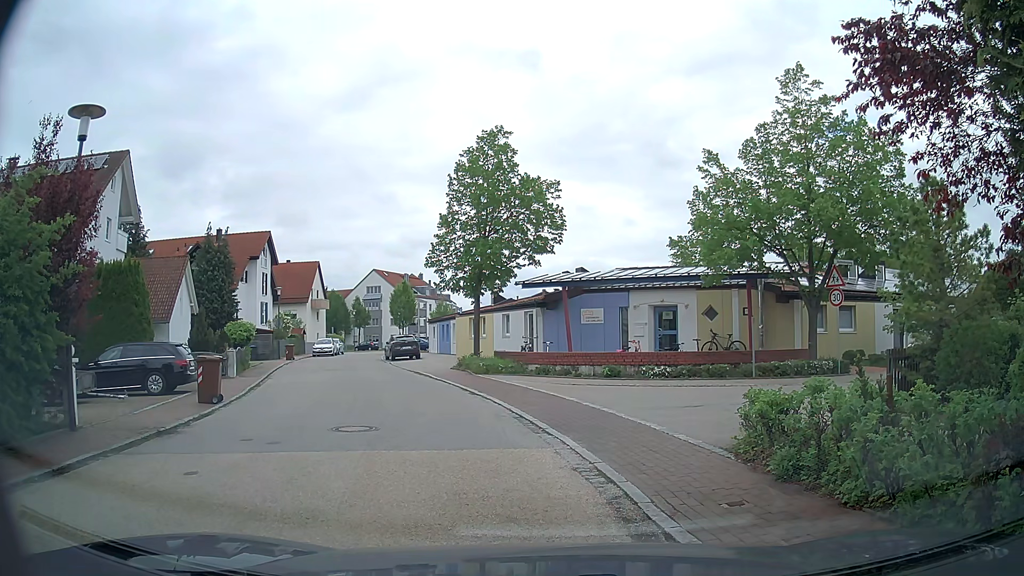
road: residential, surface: asphalt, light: Day
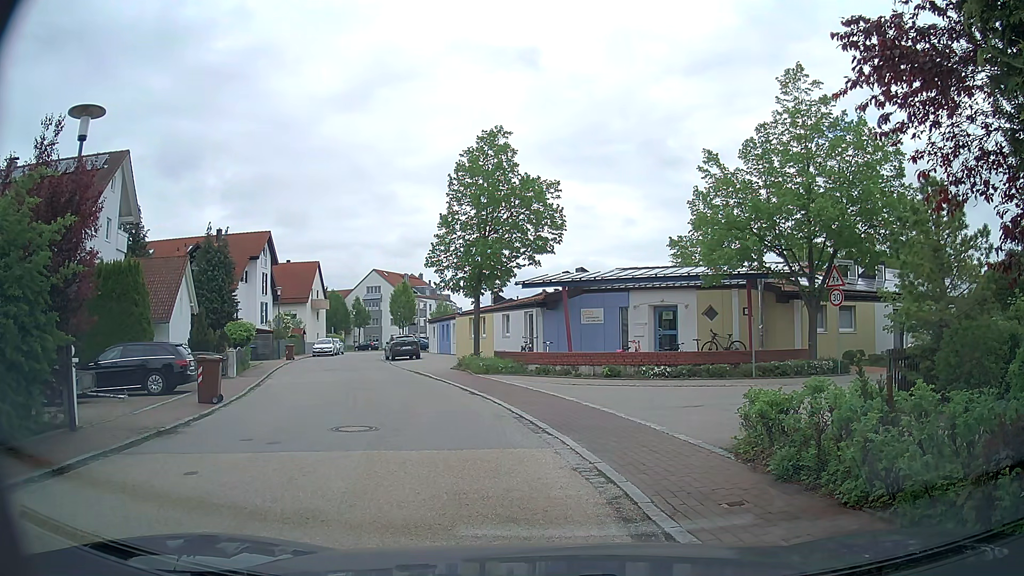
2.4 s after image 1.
(0.0, 0.0) m; 0°
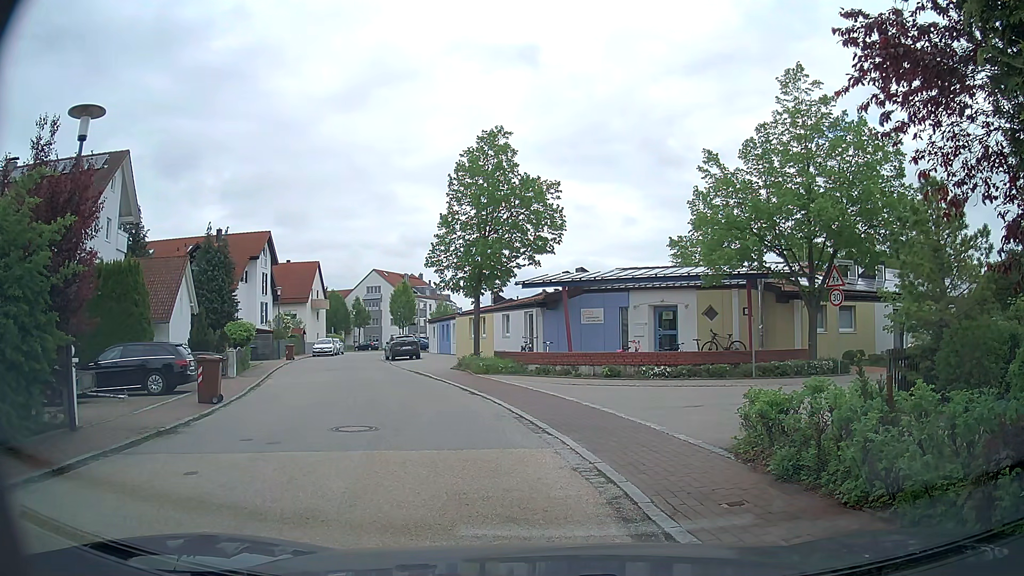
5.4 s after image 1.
(0.0, 0.0) m; 0°
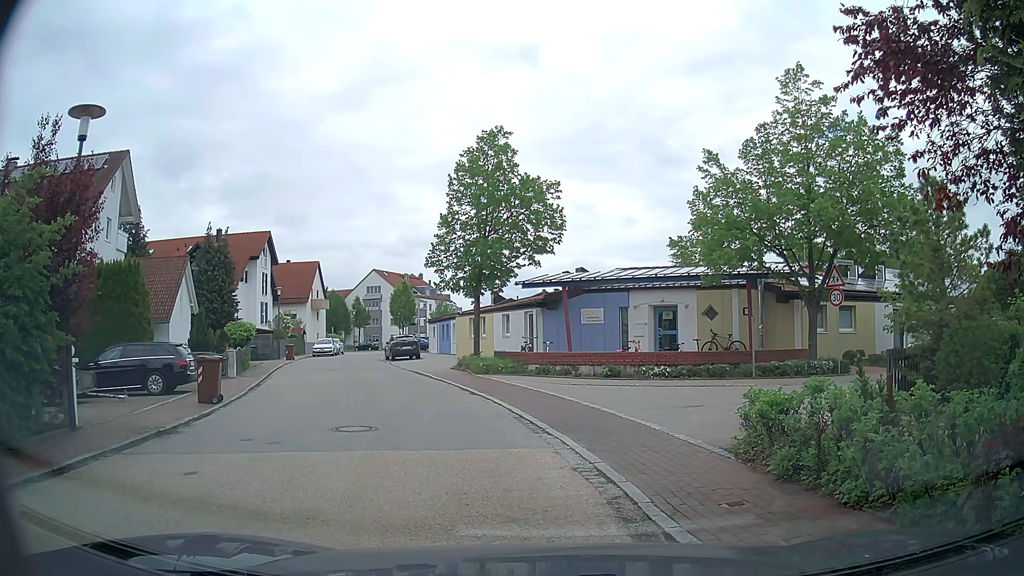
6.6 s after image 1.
(0.0, 0.0) m; 0°
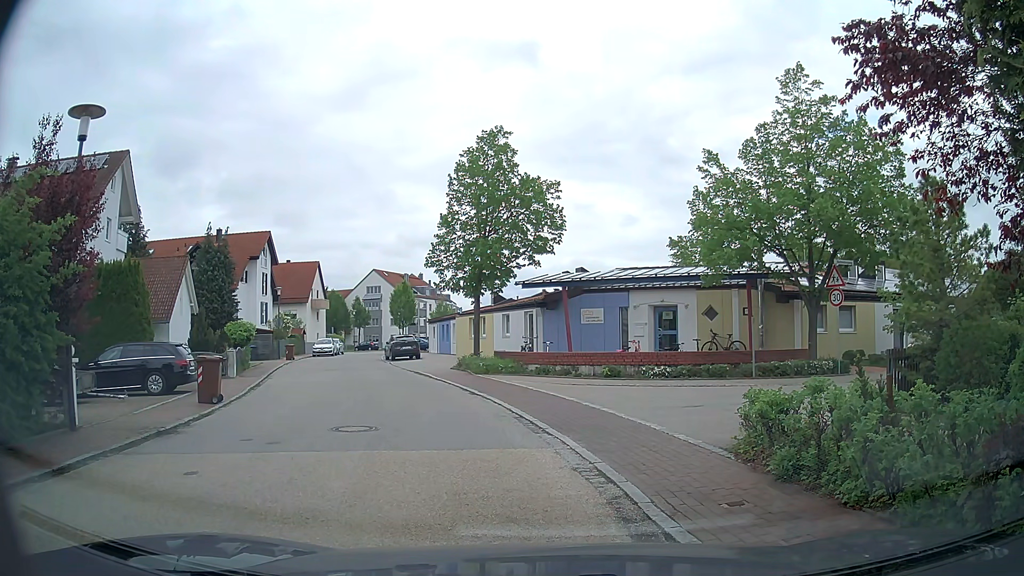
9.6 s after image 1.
(0.0, 0.0) m; 0°
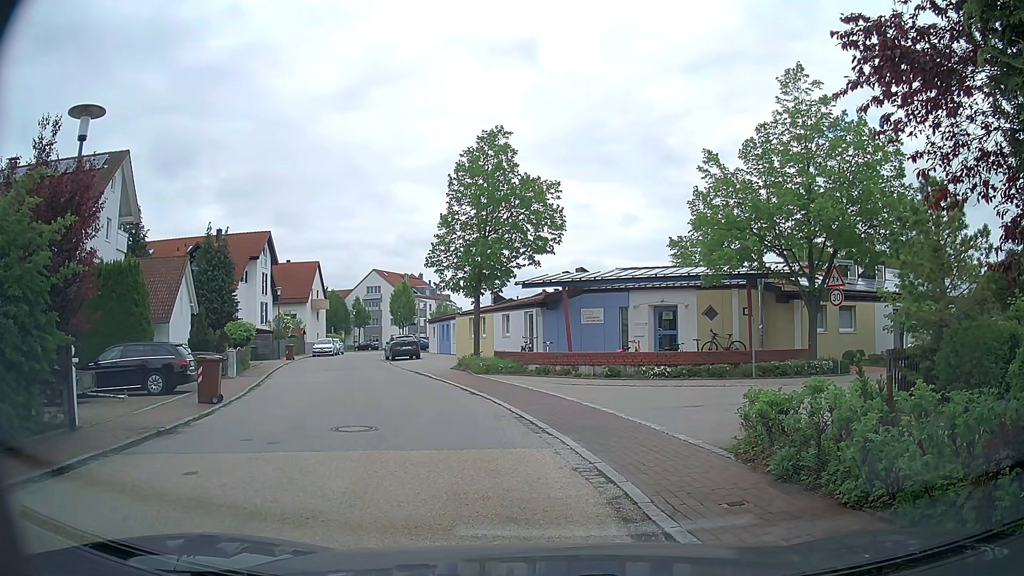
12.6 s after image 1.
(0.0, 0.0) m; 0°
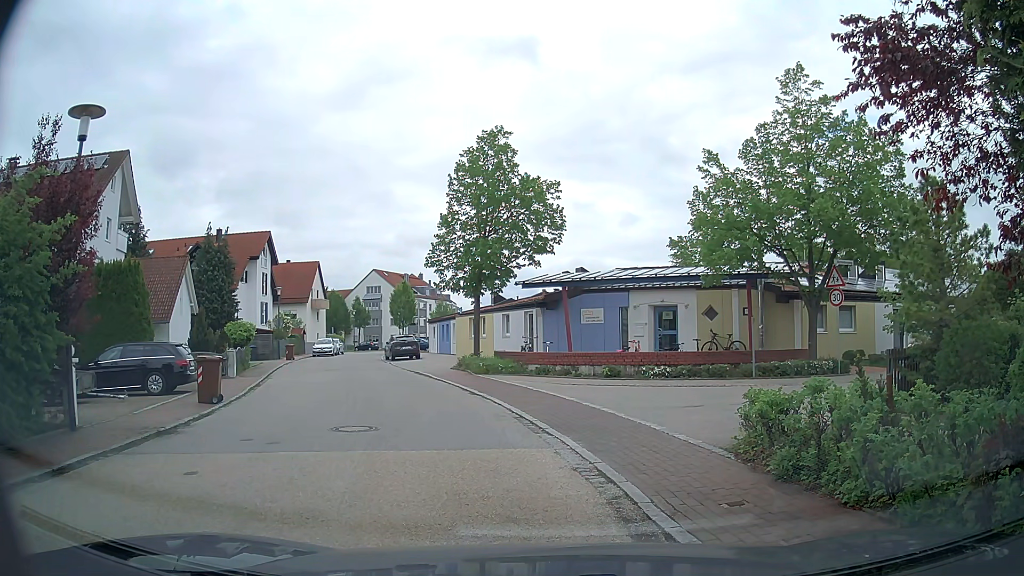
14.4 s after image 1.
(0.0, 0.0) m; 0°
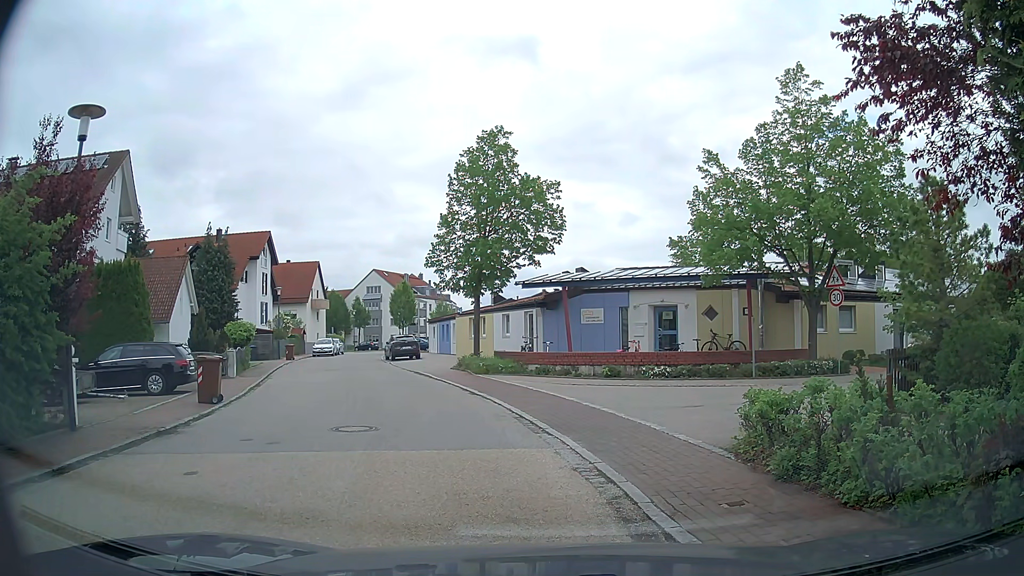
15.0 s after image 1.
(0.0, 0.0) m; 0°
